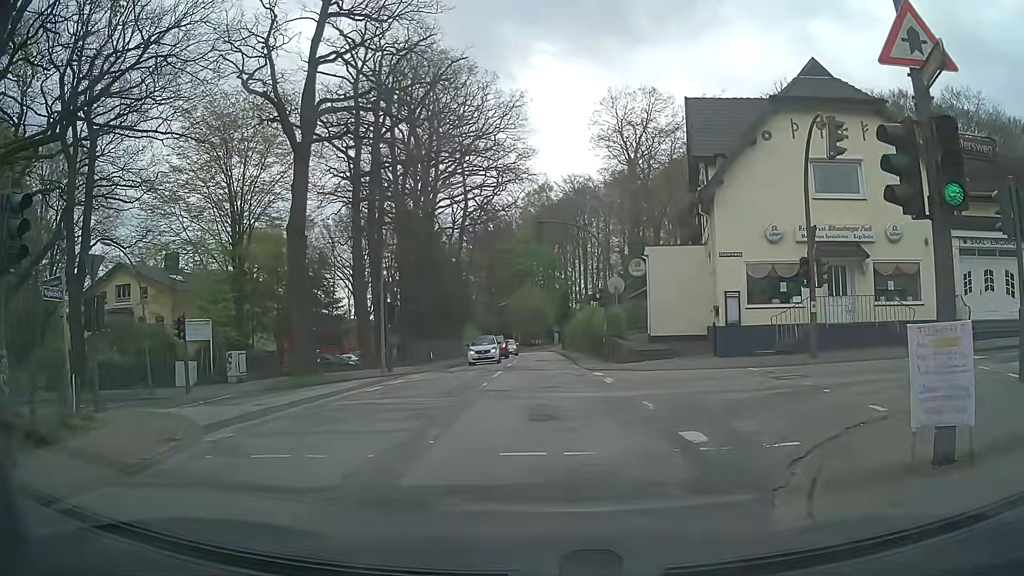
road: tertiary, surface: asphalt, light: Day
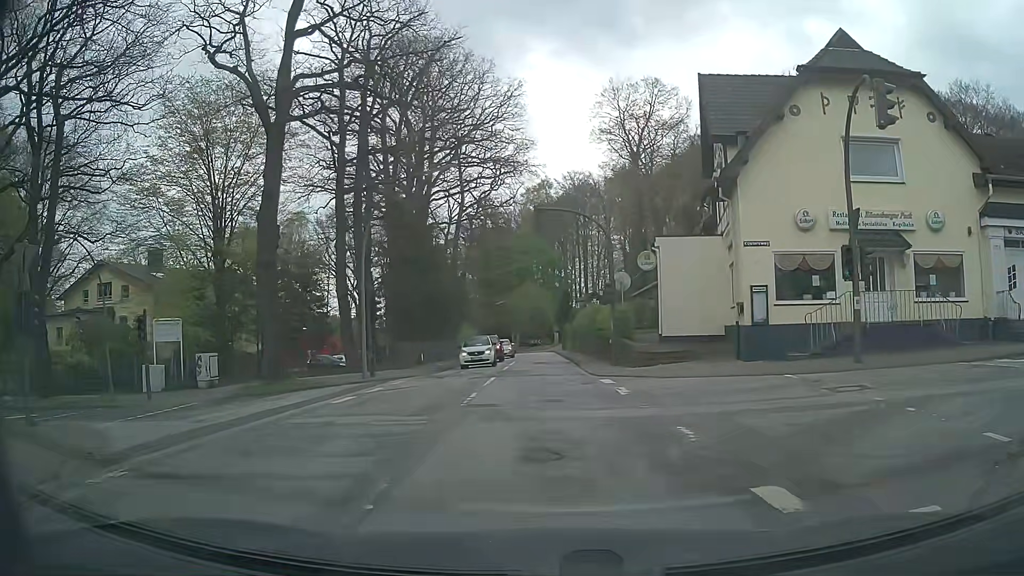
(0.0, +3.0) m; 0°
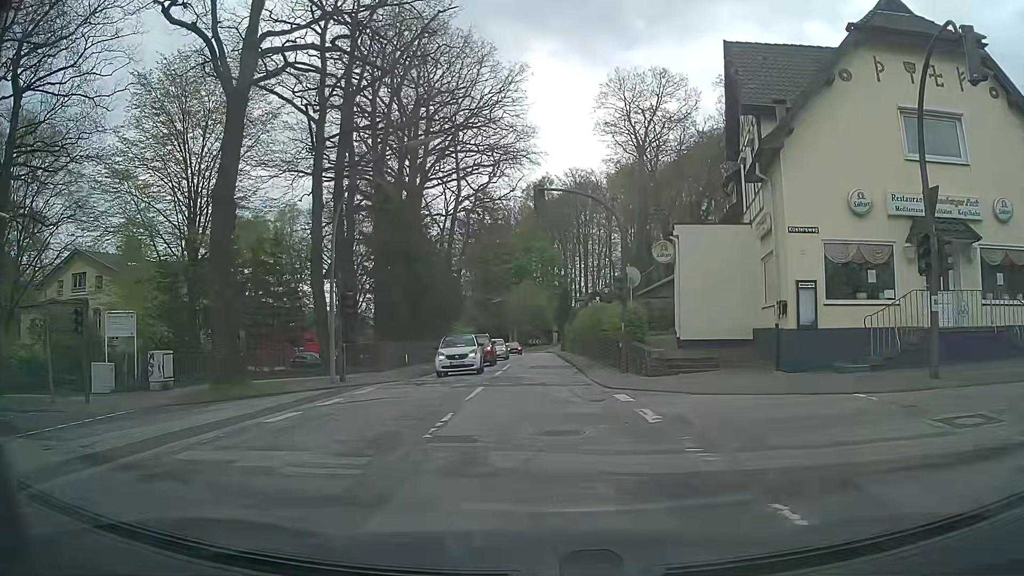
(+0.1, +4.0) m; 0°
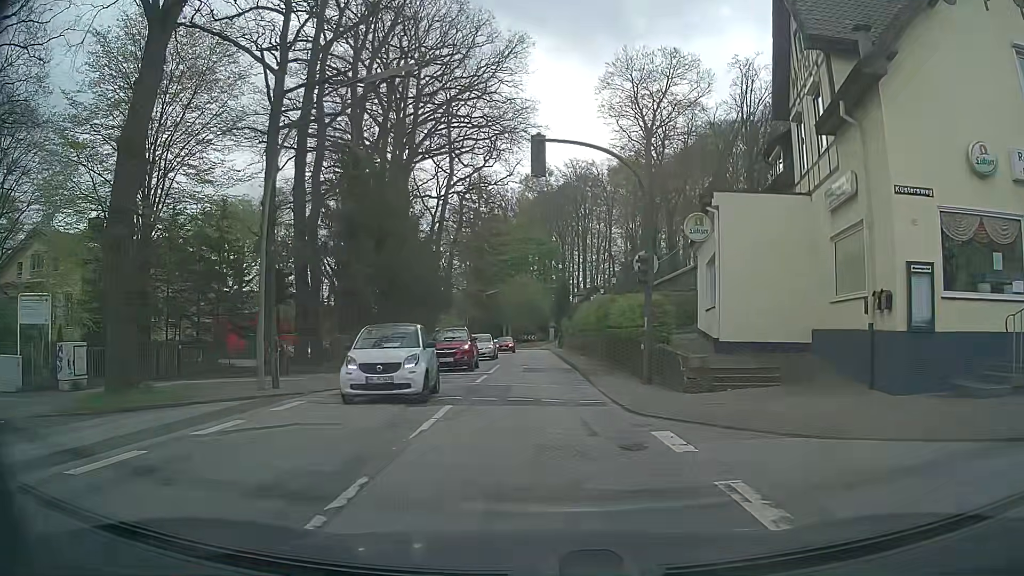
(+0.1, +5.7) m; +2°
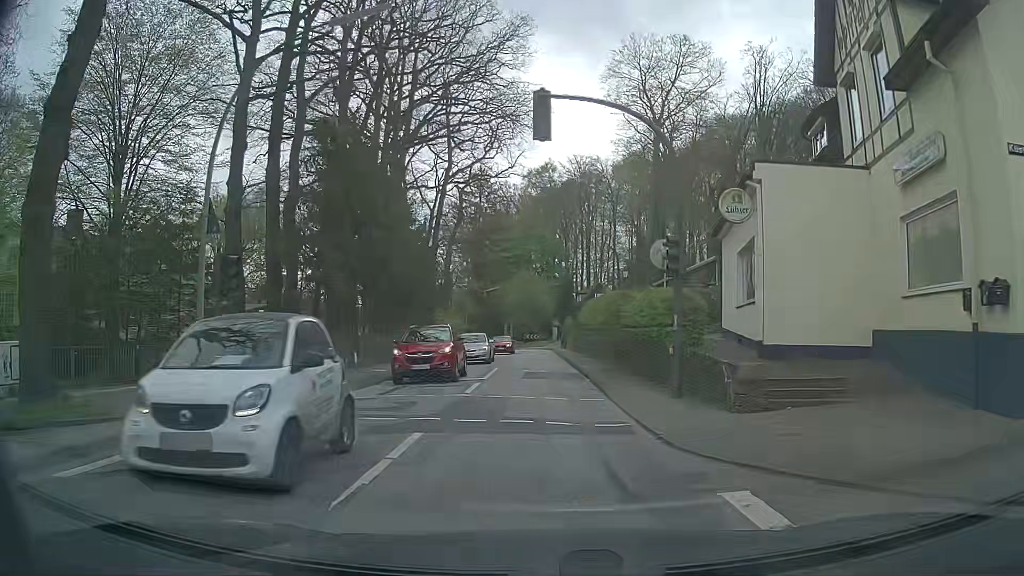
(0.0, +3.4) m; -1°
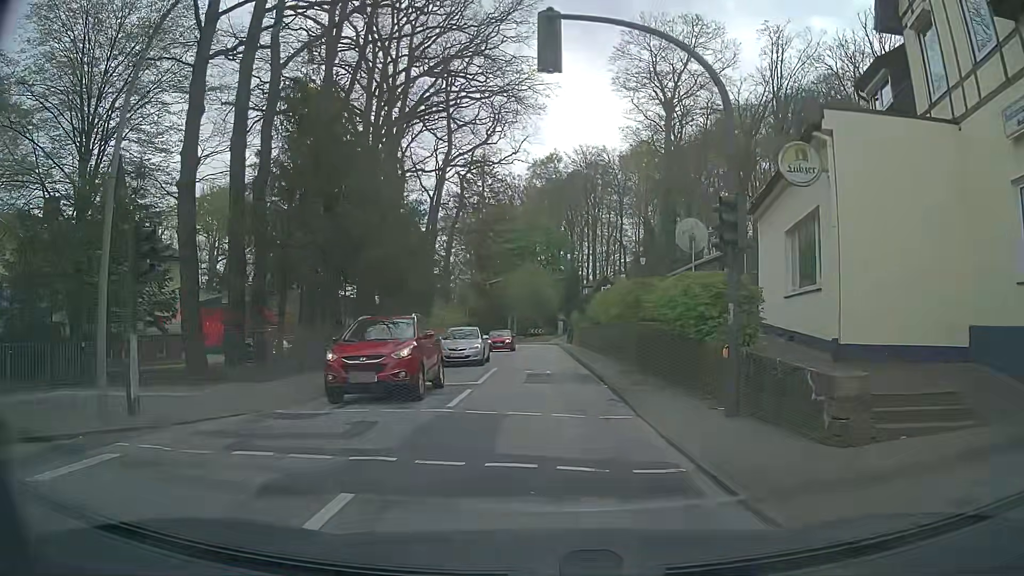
(0.0, +3.6) m; 0°
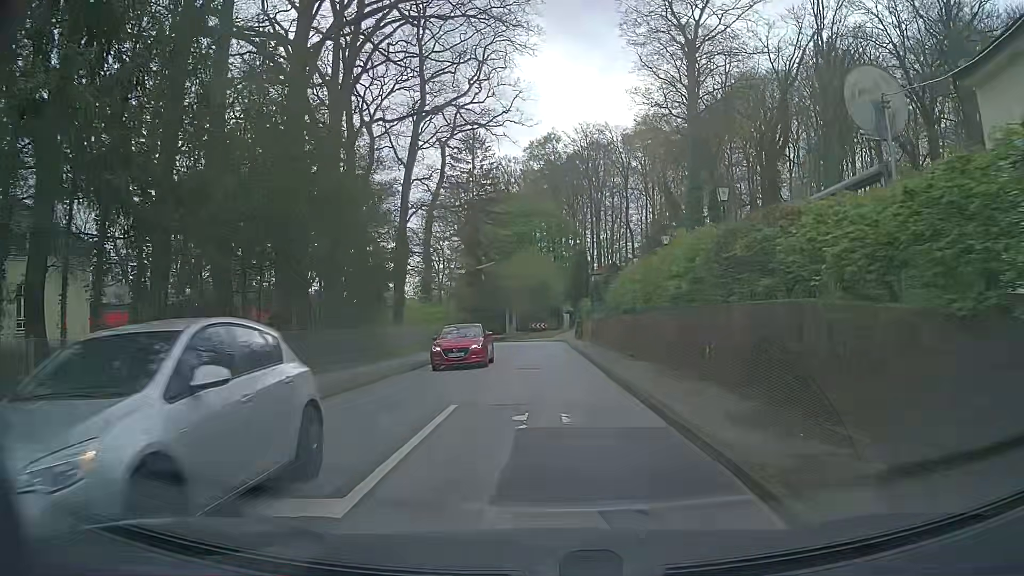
(-0.1, +11.9) m; 0°
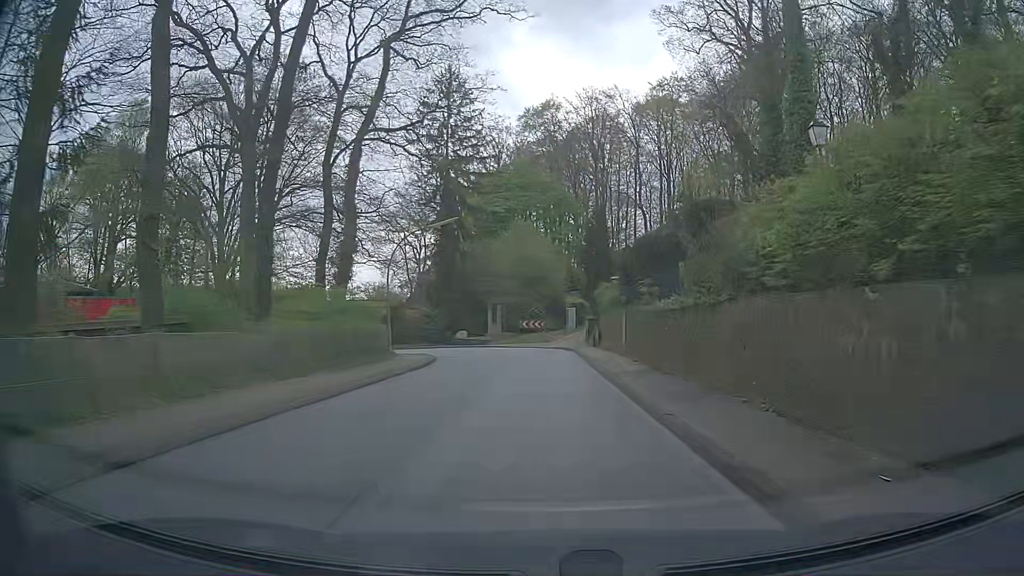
(-0.1, +21.4) m; +1°
(0, +10) (0, +20) (0, +30) (-2, +40) (-6, +49) (-13, +56) (-21, +62) (-30, +67) (-38, +72) (-47, +77) m
